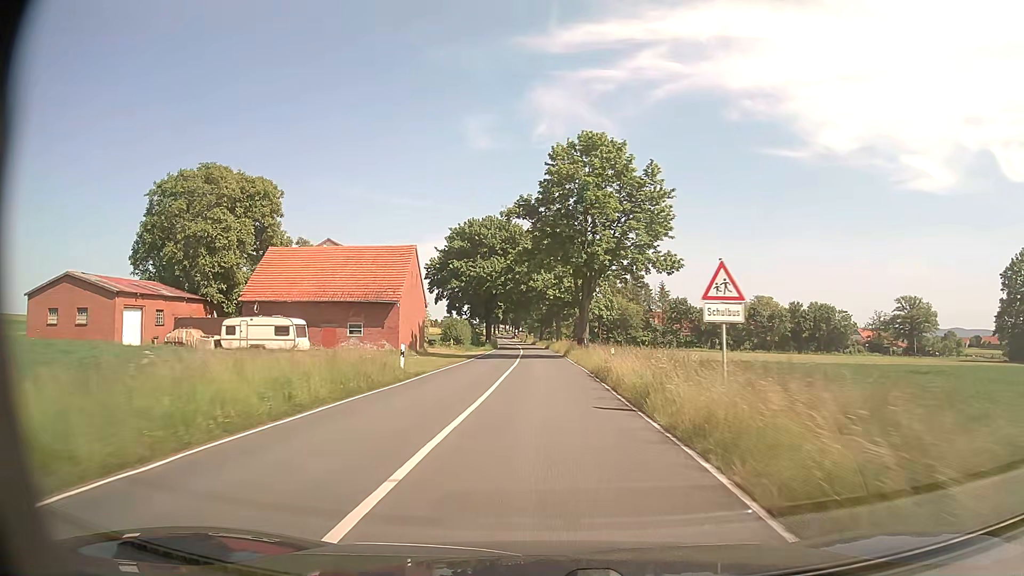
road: secondary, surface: asphalt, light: Day
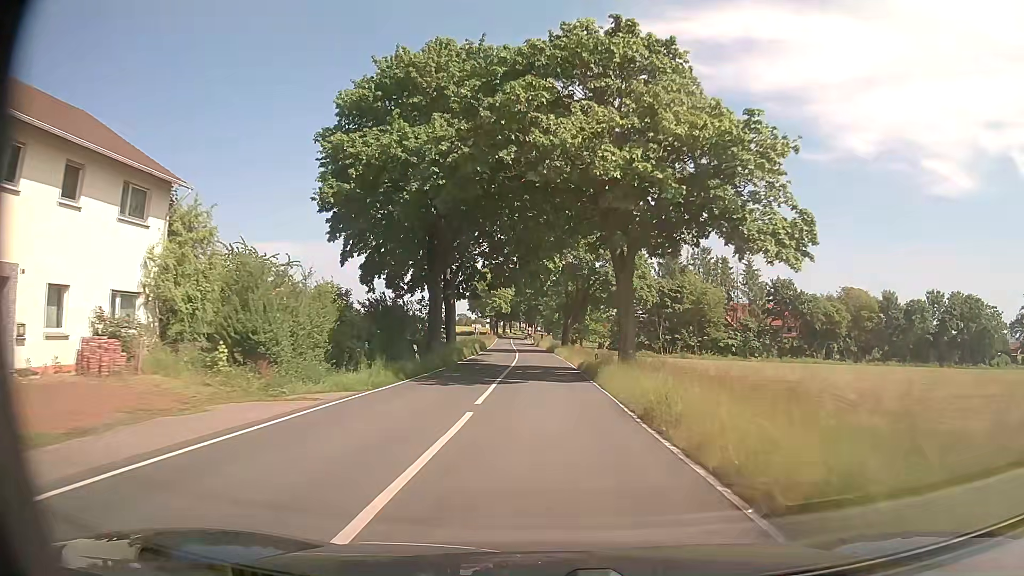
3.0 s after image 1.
(-0.7, +54.1) m; -1°
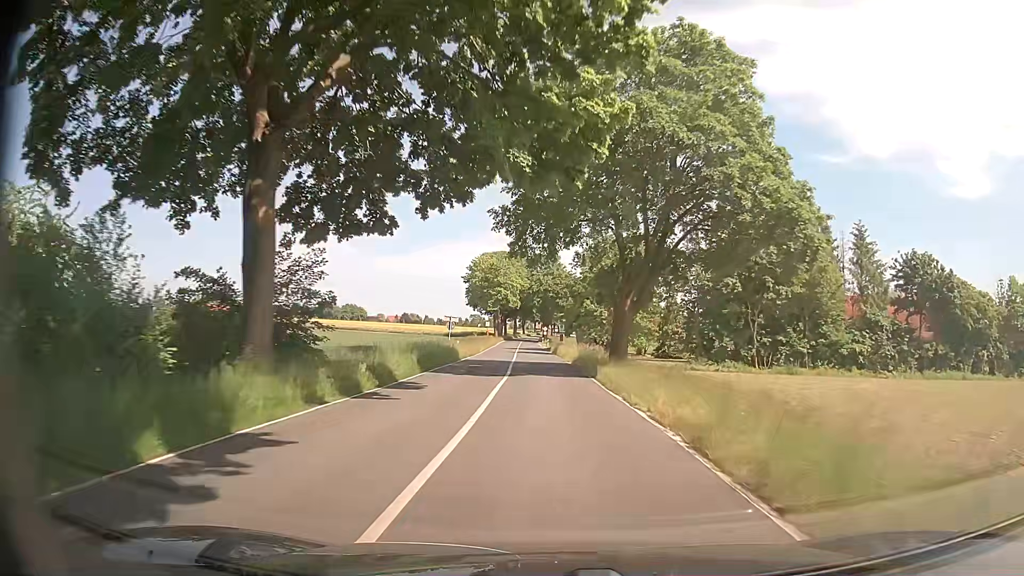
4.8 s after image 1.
(-0.8, +33.2) m; -2°
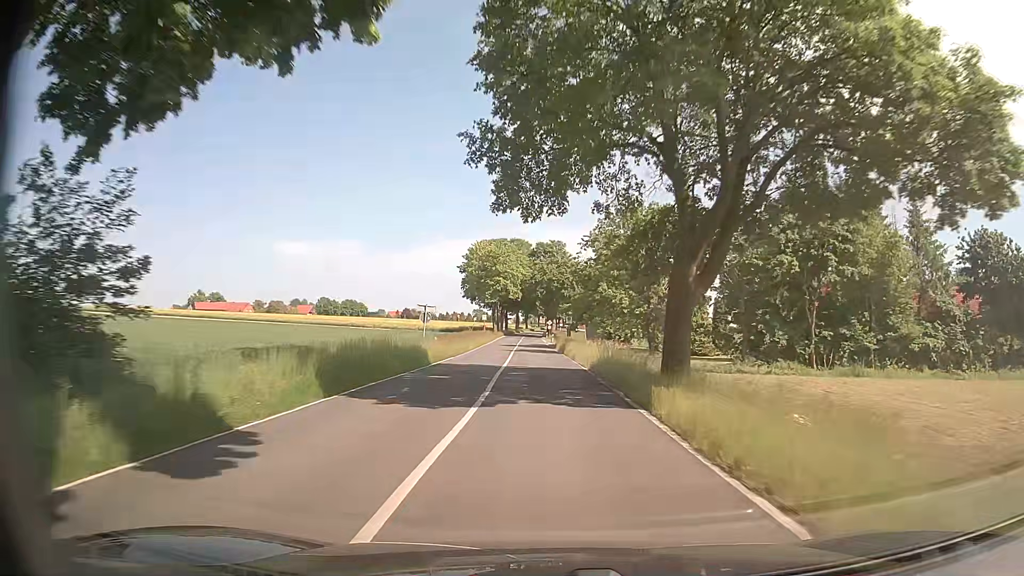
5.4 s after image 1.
(-0.1, +11.2) m; 0°
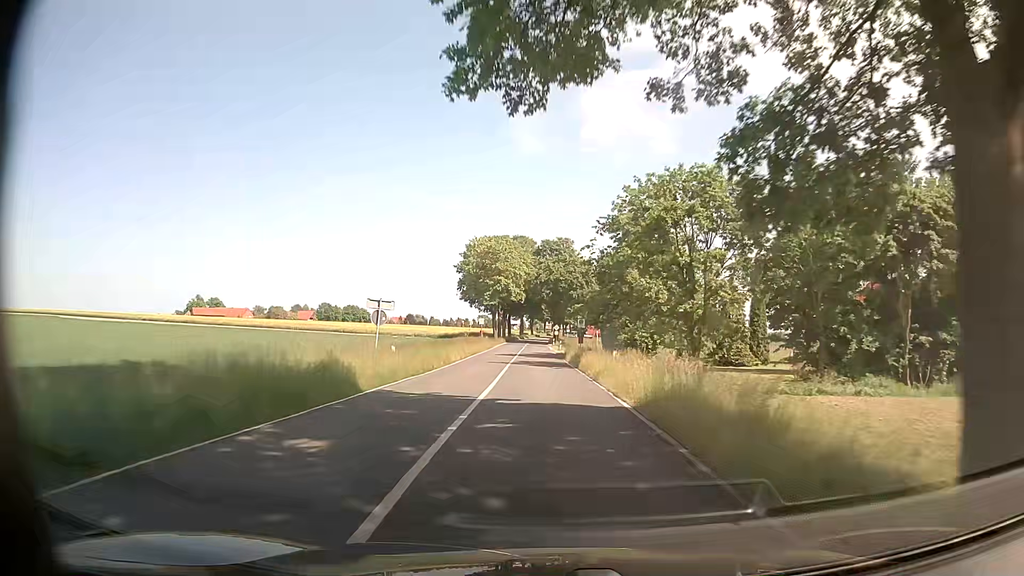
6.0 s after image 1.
(-0.1, +11.2) m; -1°
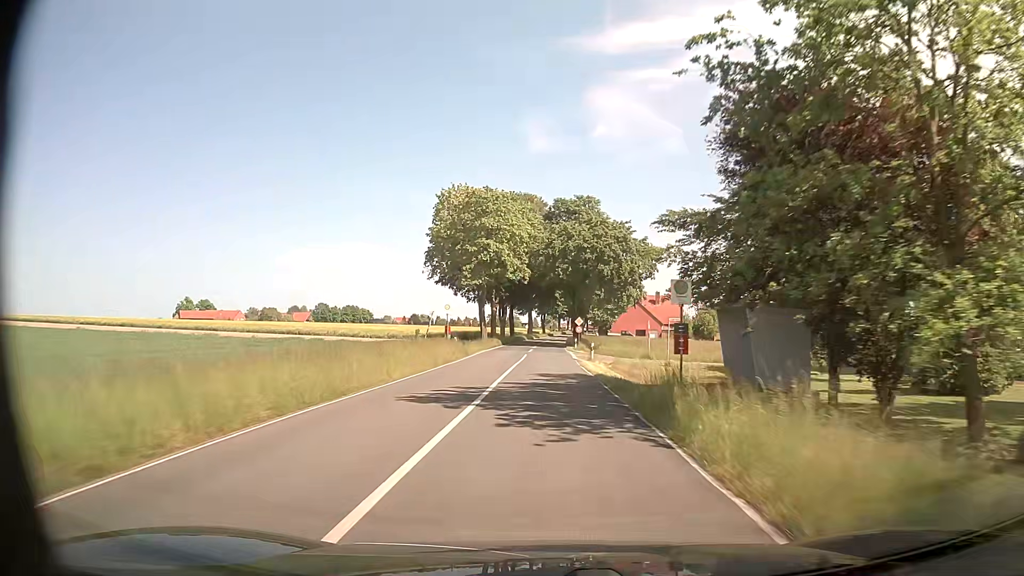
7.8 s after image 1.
(-0.4, +33.3) m; -1°
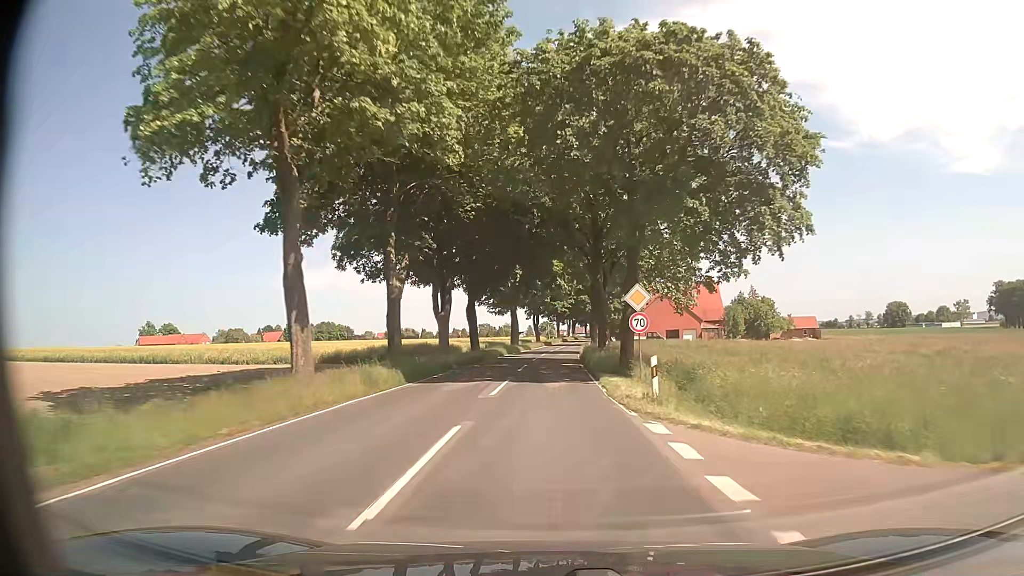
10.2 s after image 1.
(+0.1, +43.5) m; 0°
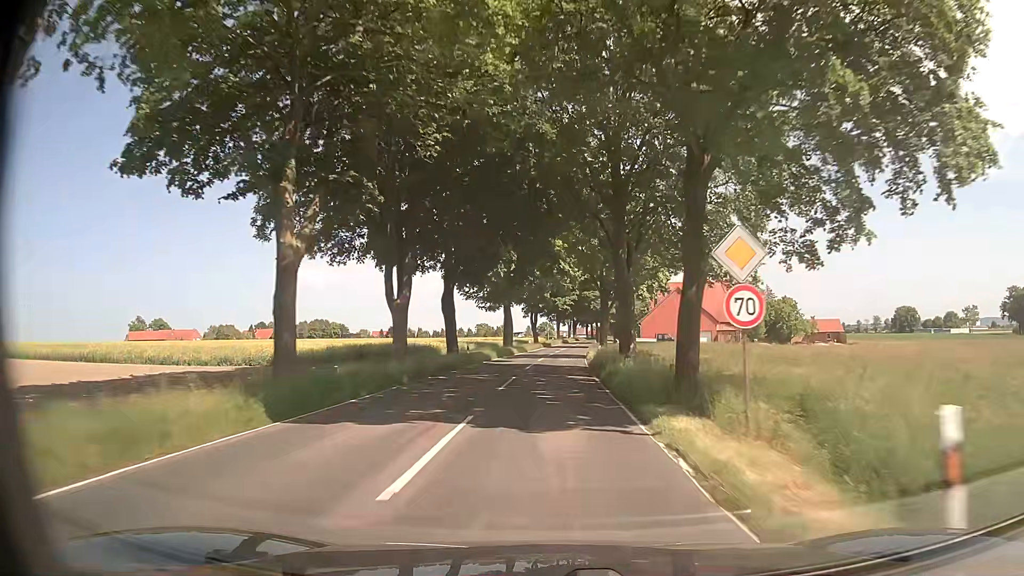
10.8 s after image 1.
(0.0, +10.9) m; 0°
(0, +10) (0, +20) (0, +30) (+1, +40) (+1, +50) (+2, +60) (+2, +70) (+3, +80) (+4, +90) (+4, +100) m
